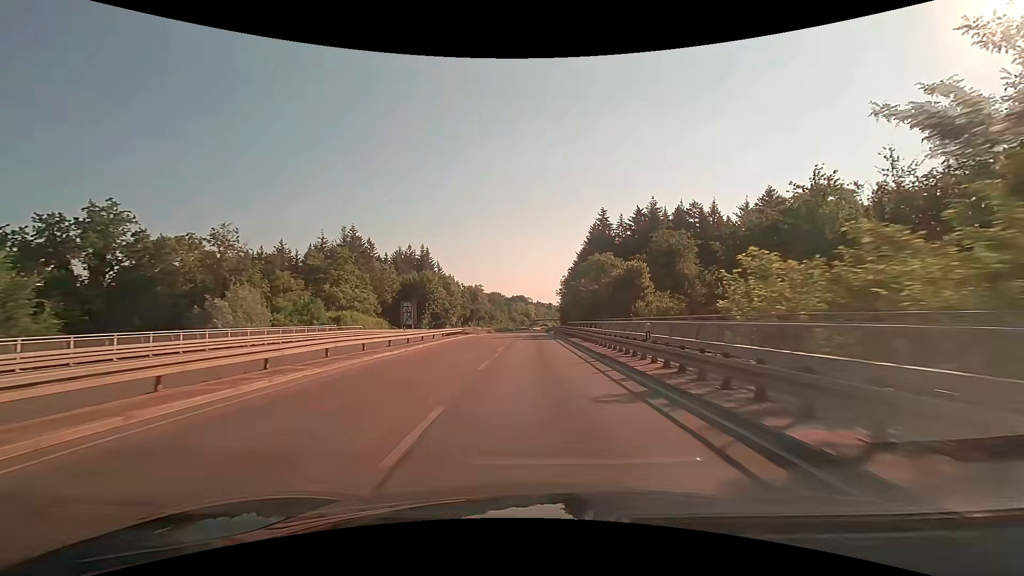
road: trunk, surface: asphalt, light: Day
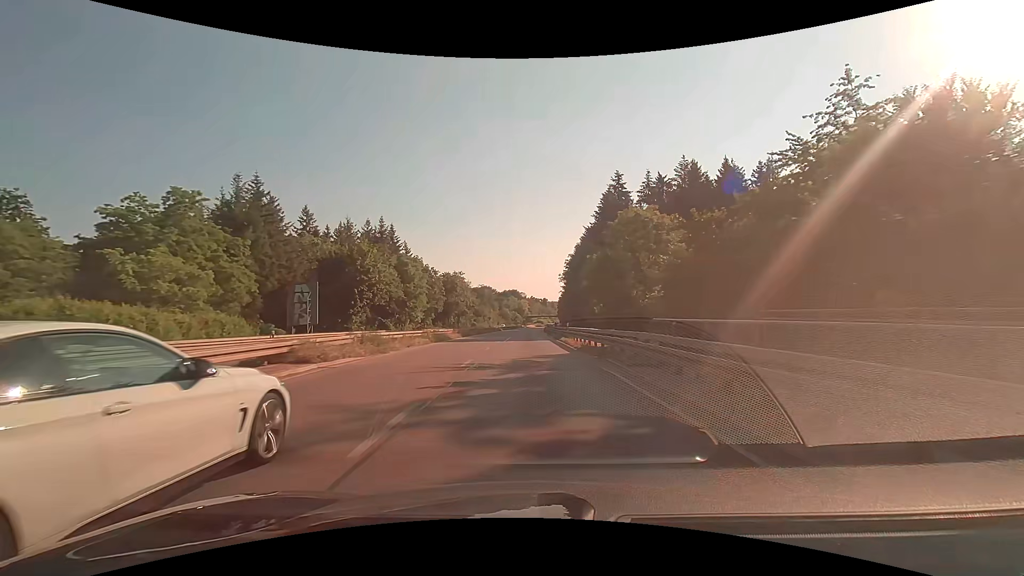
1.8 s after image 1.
(+0.3, +35.7) m; +1°
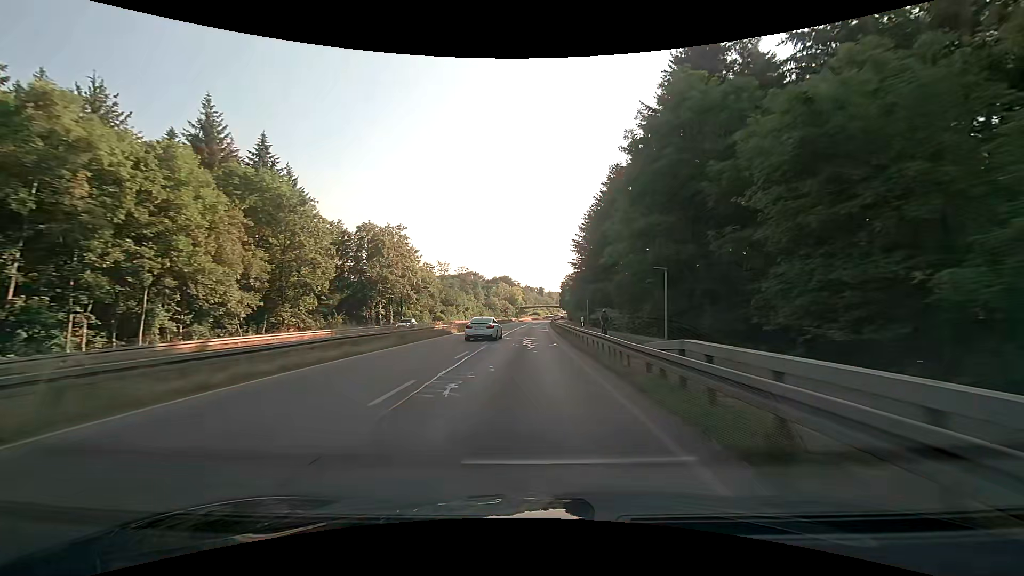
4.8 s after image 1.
(+0.4, +60.2) m; +1°
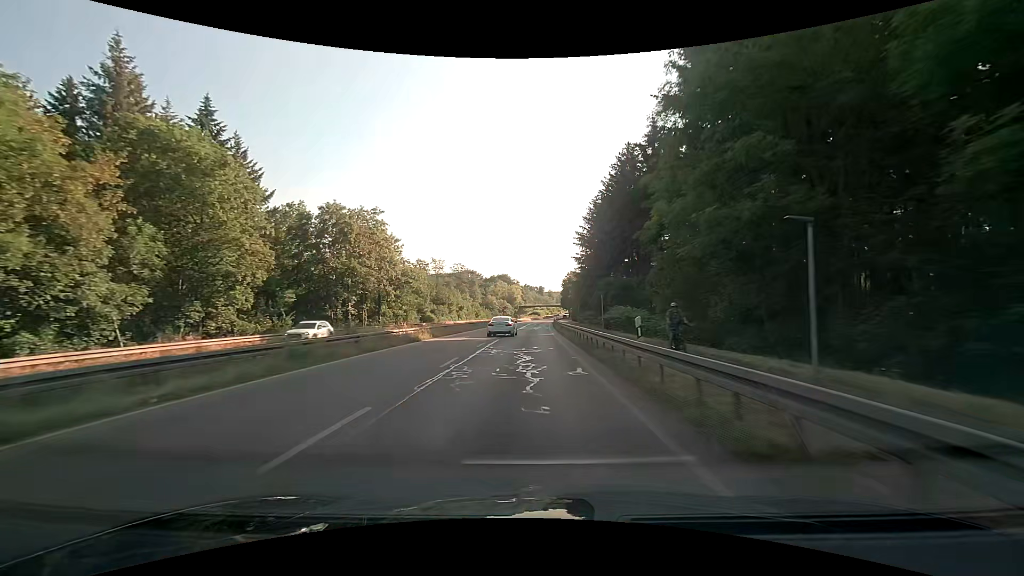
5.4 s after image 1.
(-0.1, +12.0) m; 0°
(0, +10) (0, +20) (0, +30) (0, +40) (+1, +50) (+1, +60) (+1, +70) (+2, +80) (+2, +90) (+2, +100) m
